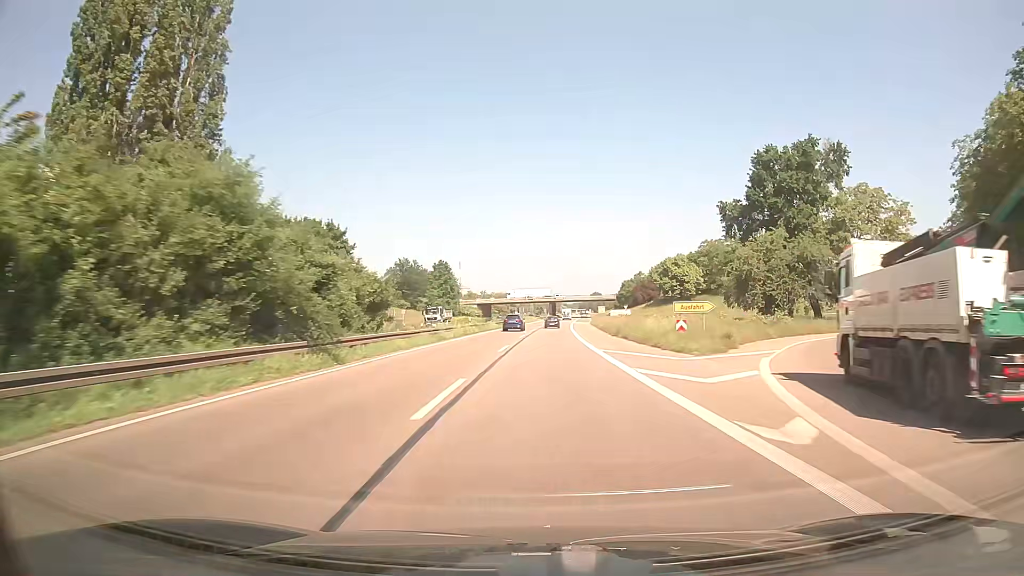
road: trunk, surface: asphalt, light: Day
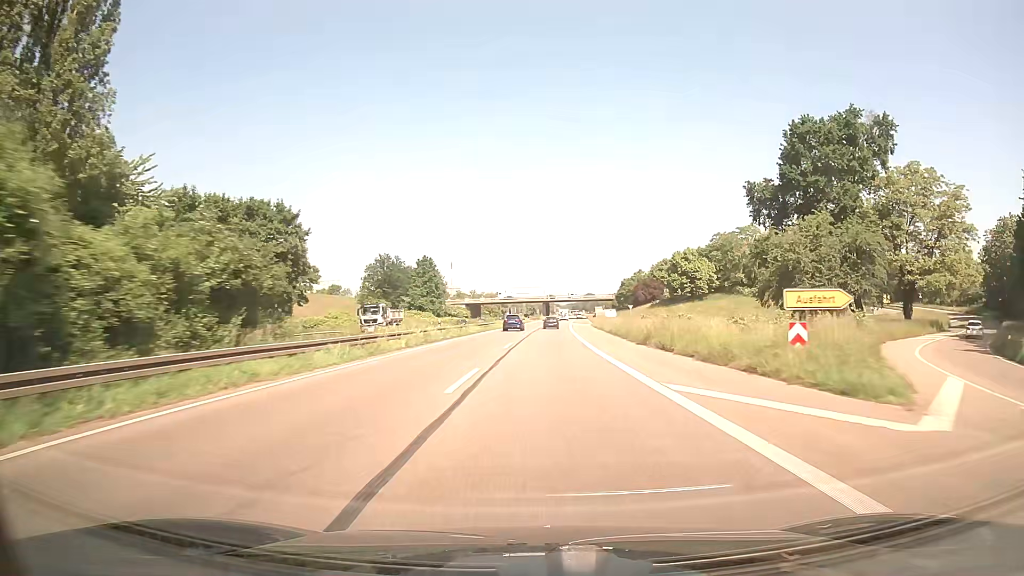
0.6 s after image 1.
(+0.3, +15.2) m; +2°
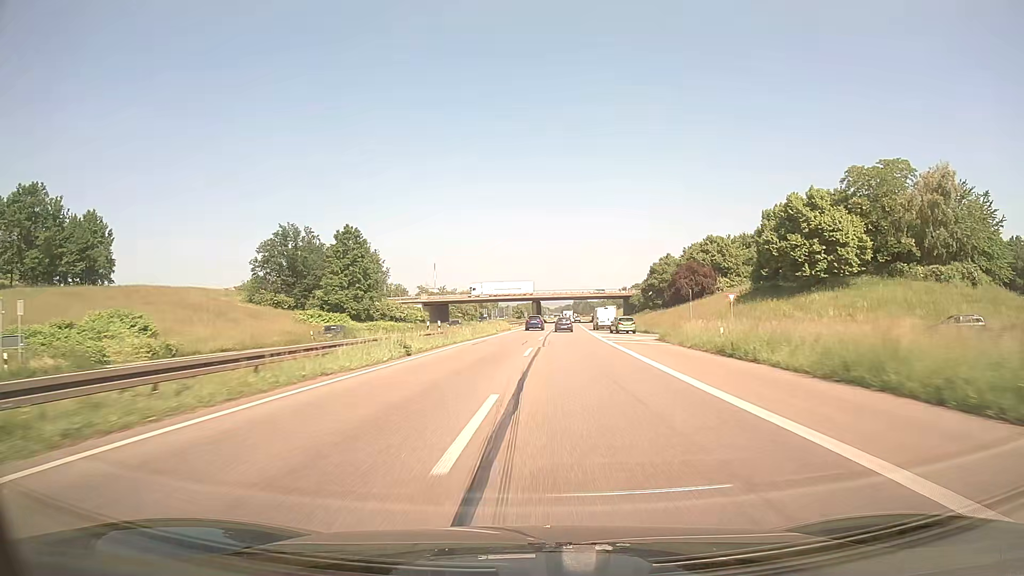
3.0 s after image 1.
(+0.9, +61.5) m; +1°
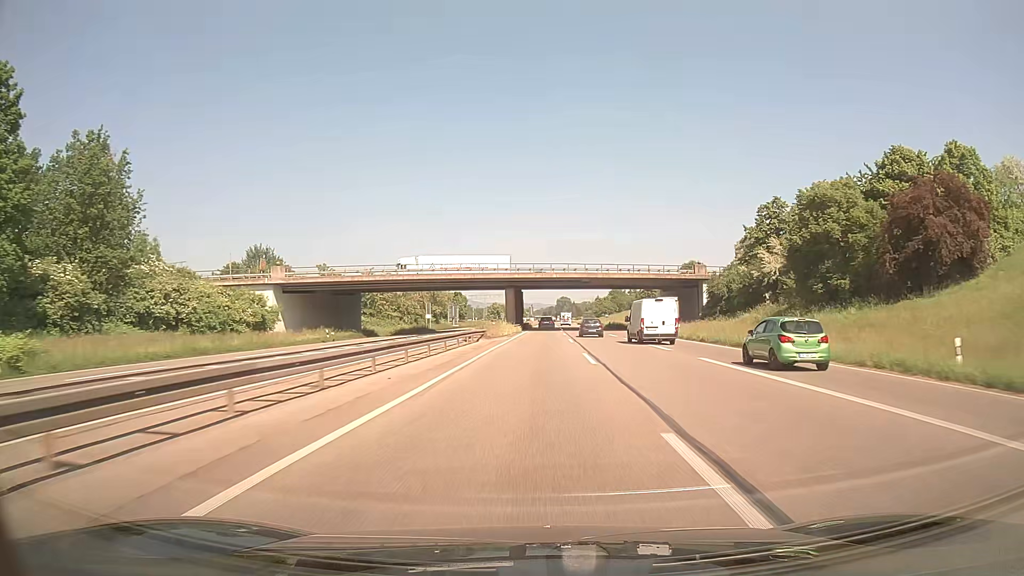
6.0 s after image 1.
(+0.9, +77.7) m; +2°
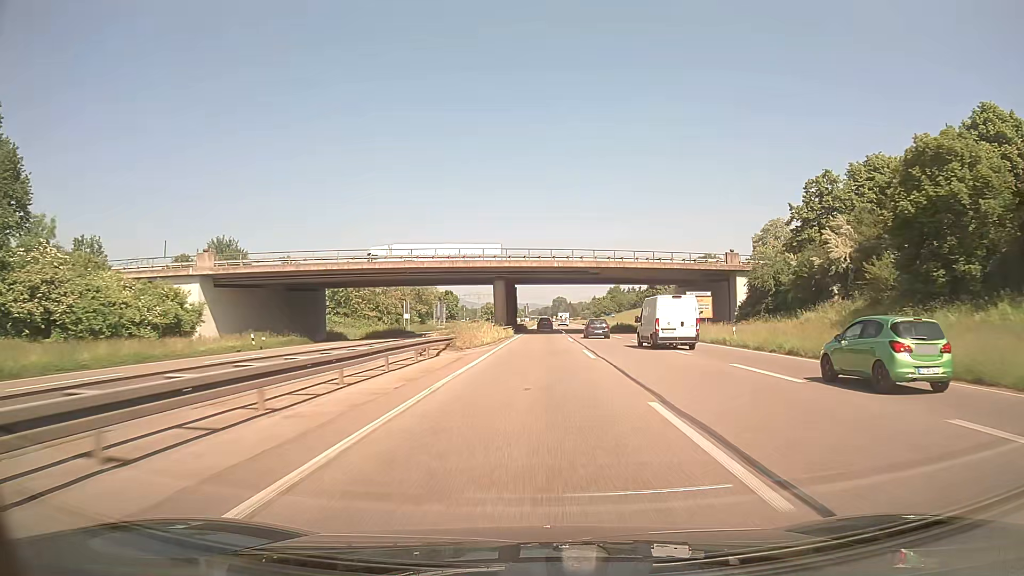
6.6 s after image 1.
(0.0, +15.6) m; 0°
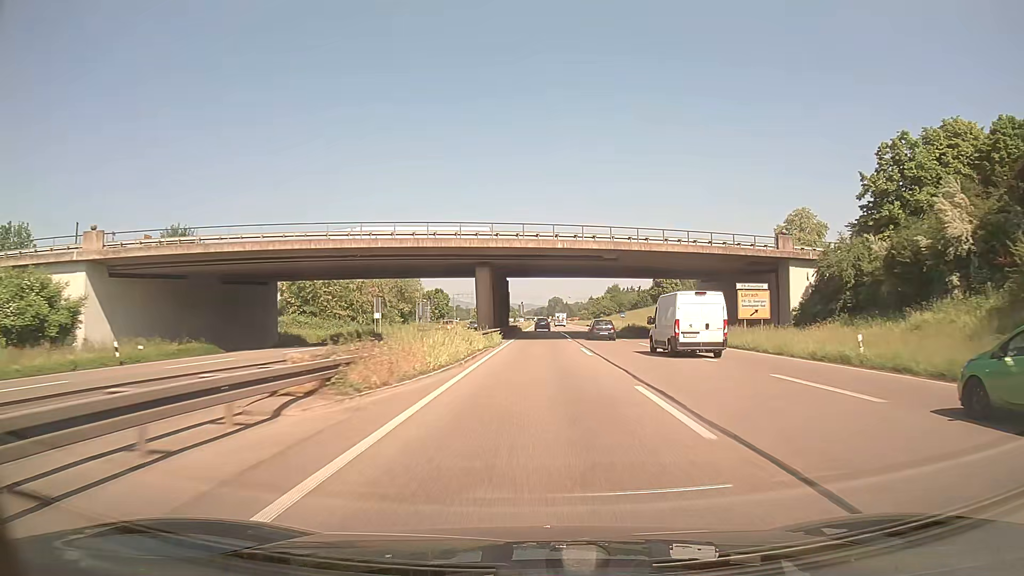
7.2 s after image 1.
(0.0, +15.6) m; 0°
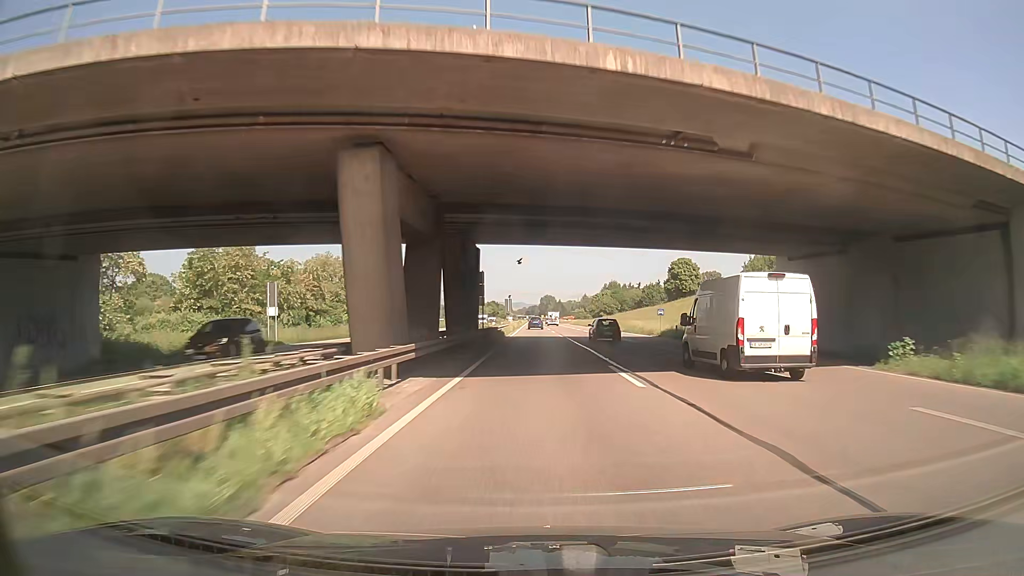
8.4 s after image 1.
(+0.2, +31.0) m; +1°
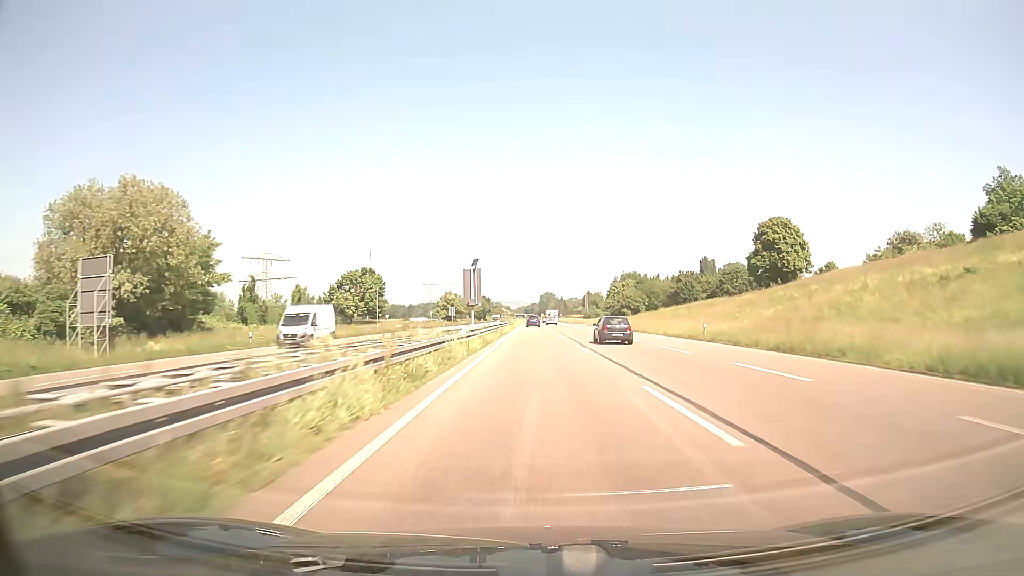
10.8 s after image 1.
(0.0, +61.6) m; 0°
(0, +10) (0, +20) (0, +30) (0, +40) (0, +50) (0, +60) (0, +70) (0, +80) (0, +90) (0, +100) m
